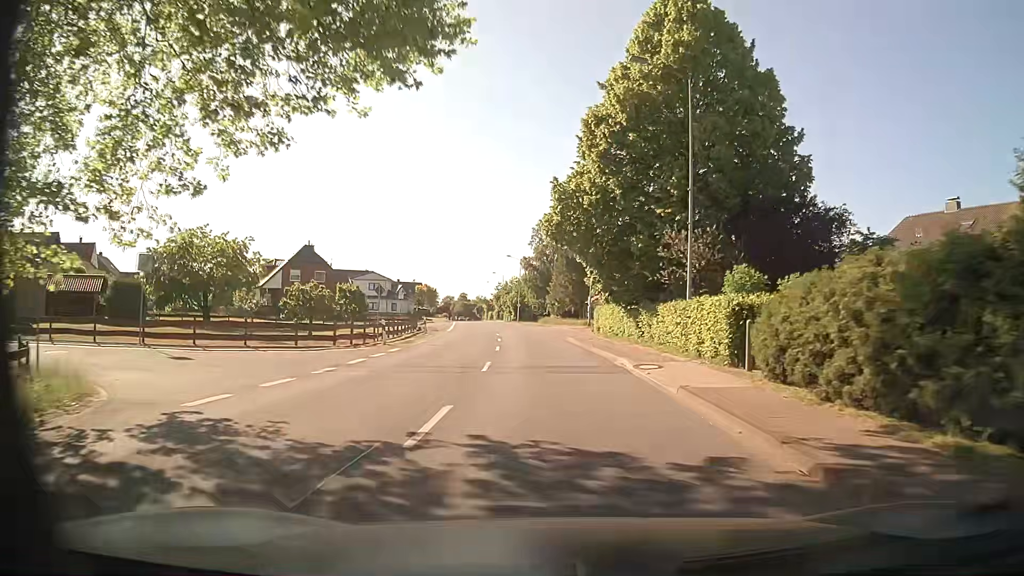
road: secondary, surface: asphalt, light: Day
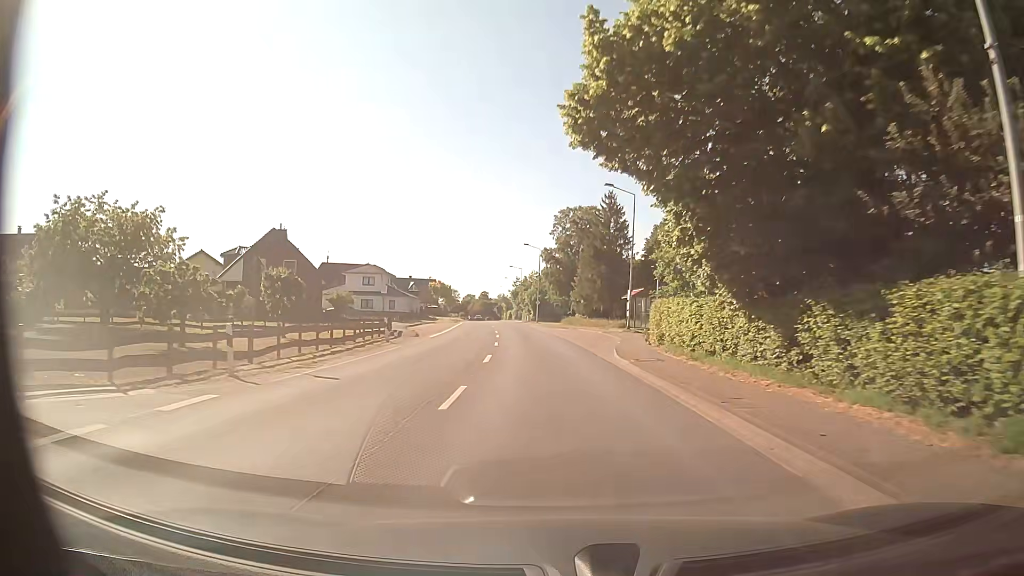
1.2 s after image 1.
(-0.3, +15.8) m; -2°
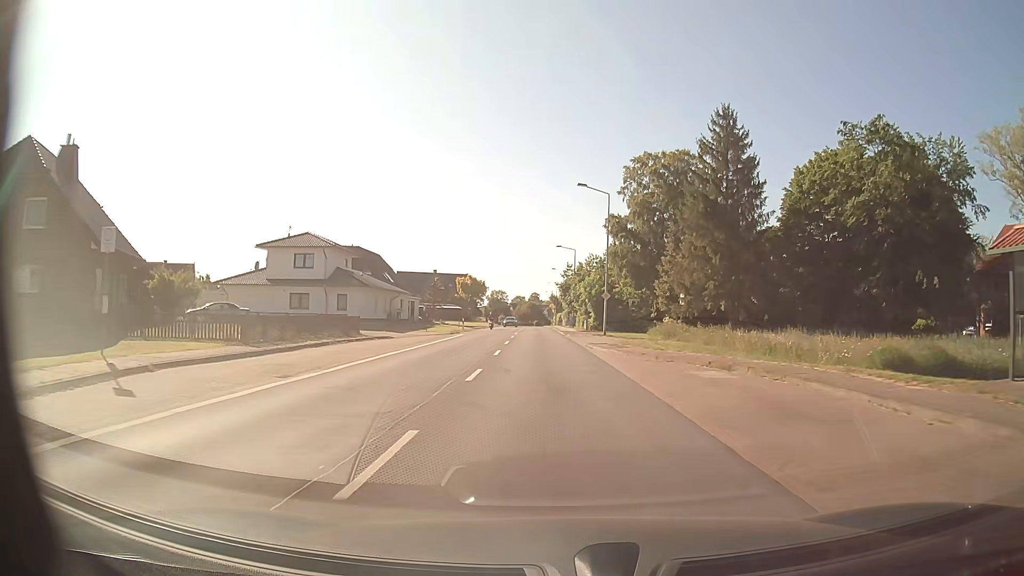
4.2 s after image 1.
(-1.8, +40.9) m; -4°
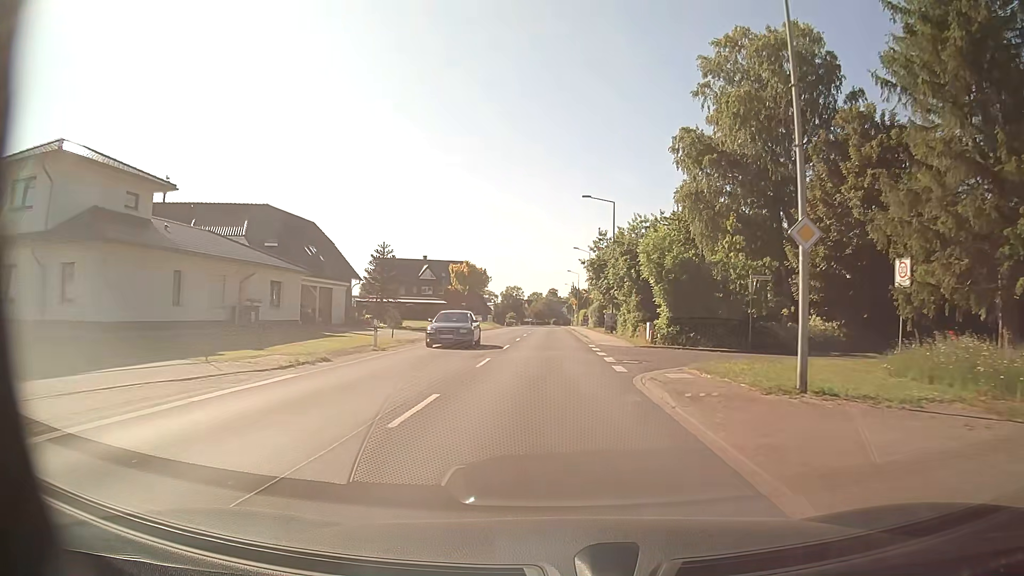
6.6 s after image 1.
(-0.6, +33.1) m; -2°
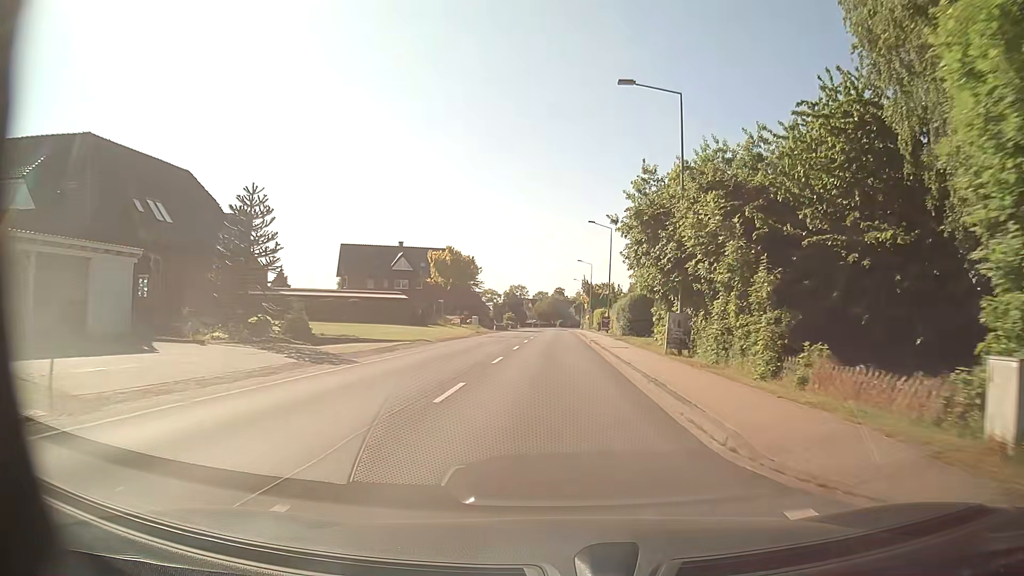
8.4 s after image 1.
(-0.1, +24.7) m; 0°
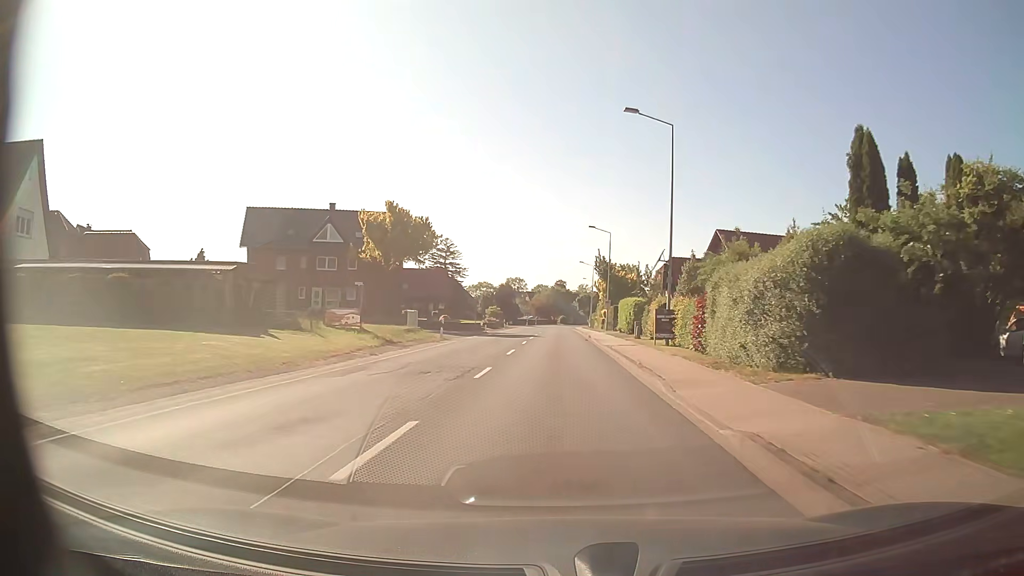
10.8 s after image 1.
(-0.1, +32.4) m; 0°
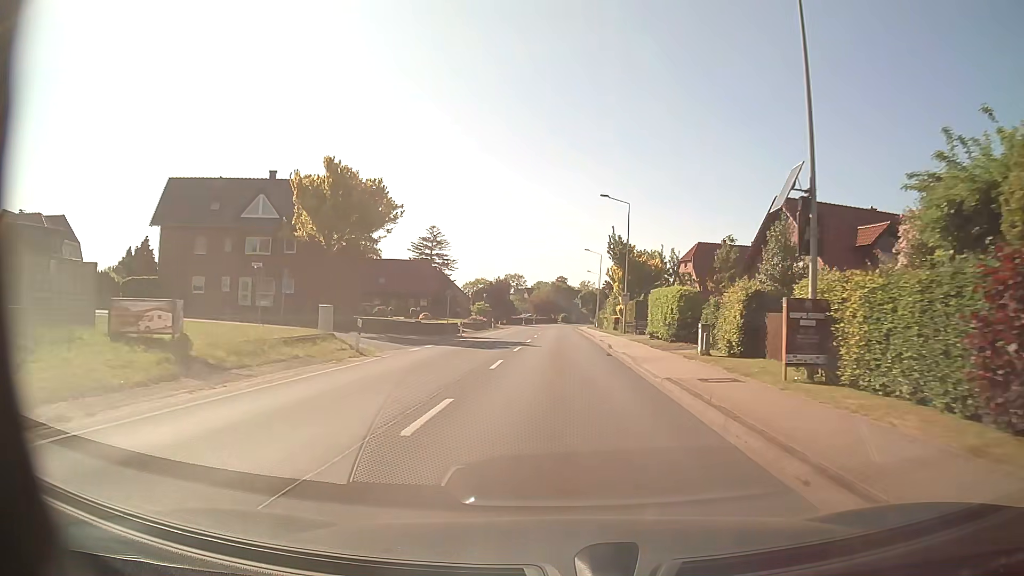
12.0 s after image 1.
(+0.1, +16.0) m; 0°
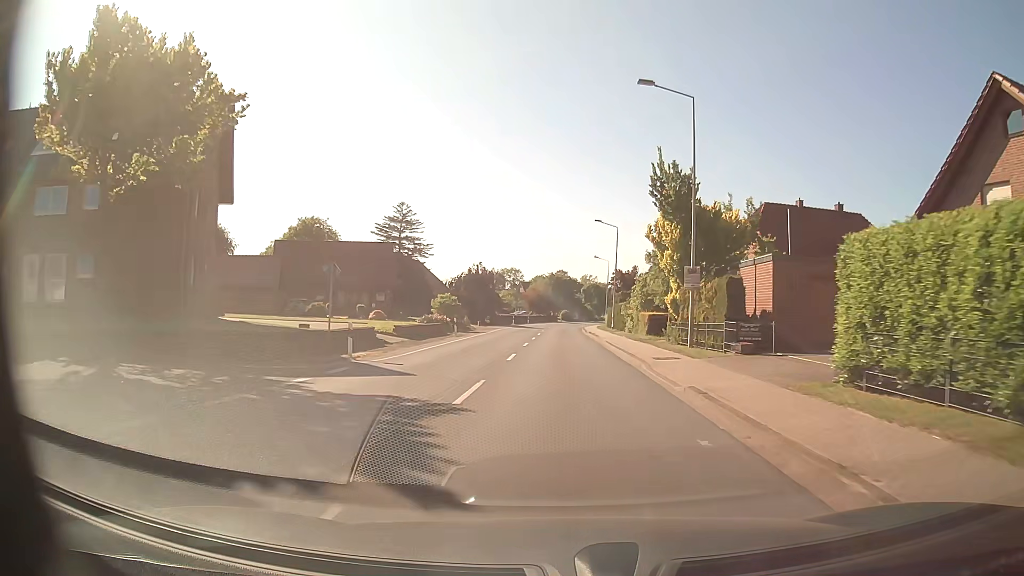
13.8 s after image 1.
(+0.1, +23.9) m; 0°
(0, +10) (0, +20) (0, +30) (0, +40) (0, +50) (0, +60) (+1, +70) (+1, +80) (+2, +90) (+3, +100) m
